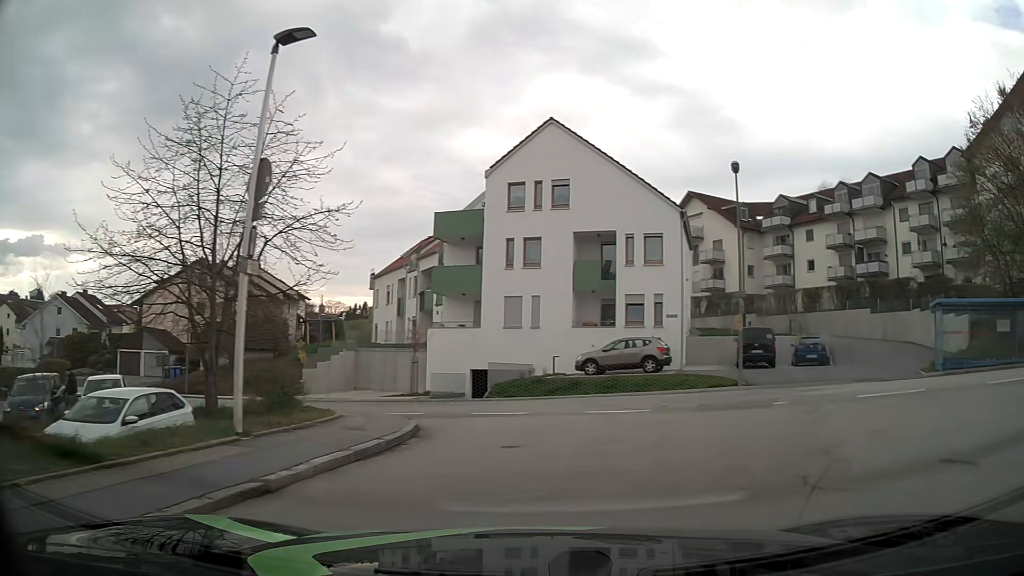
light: Day
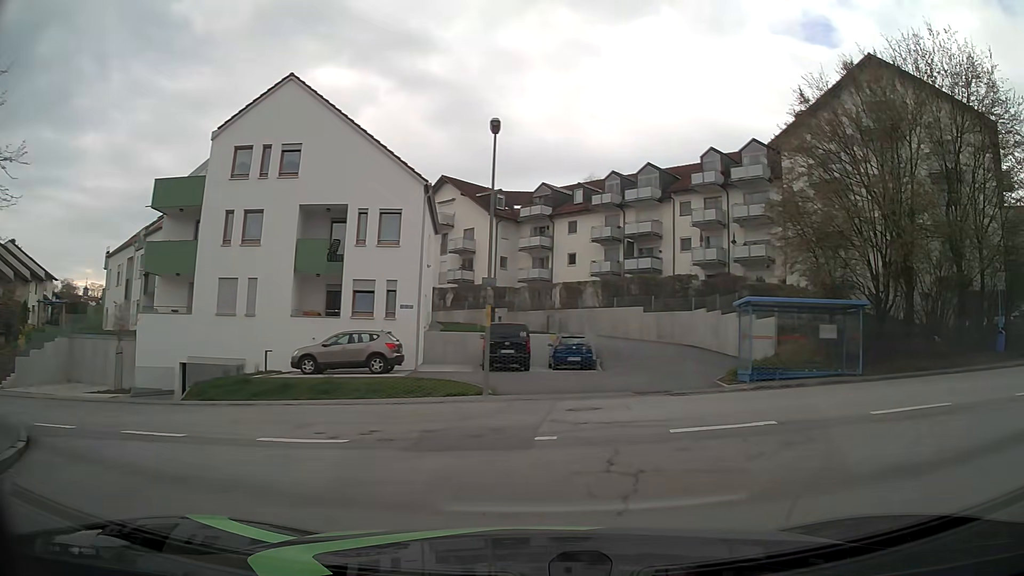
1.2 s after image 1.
(+0.9, +4.7) m; +22°
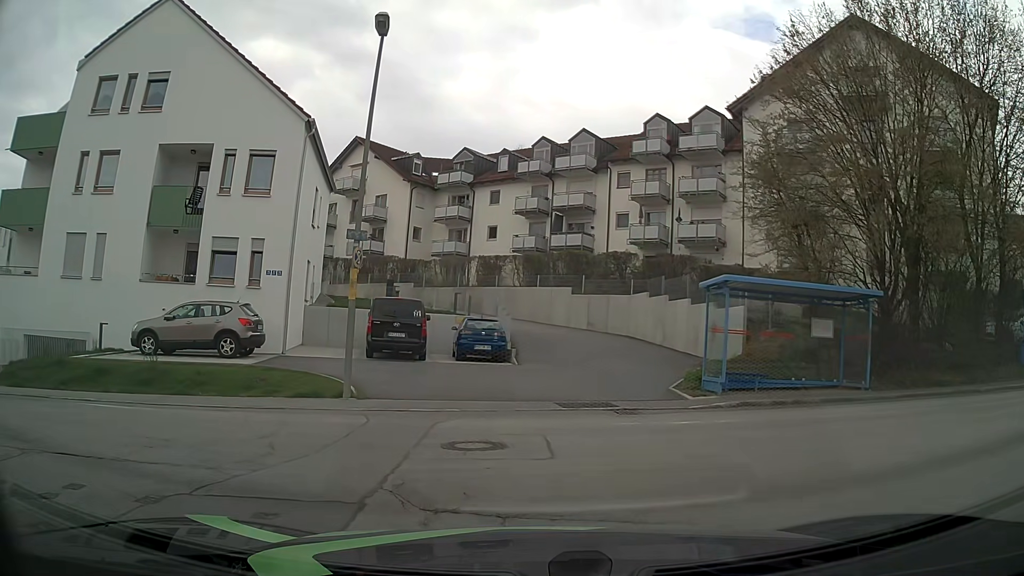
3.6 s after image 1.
(+0.5, +5.5) m; +6°
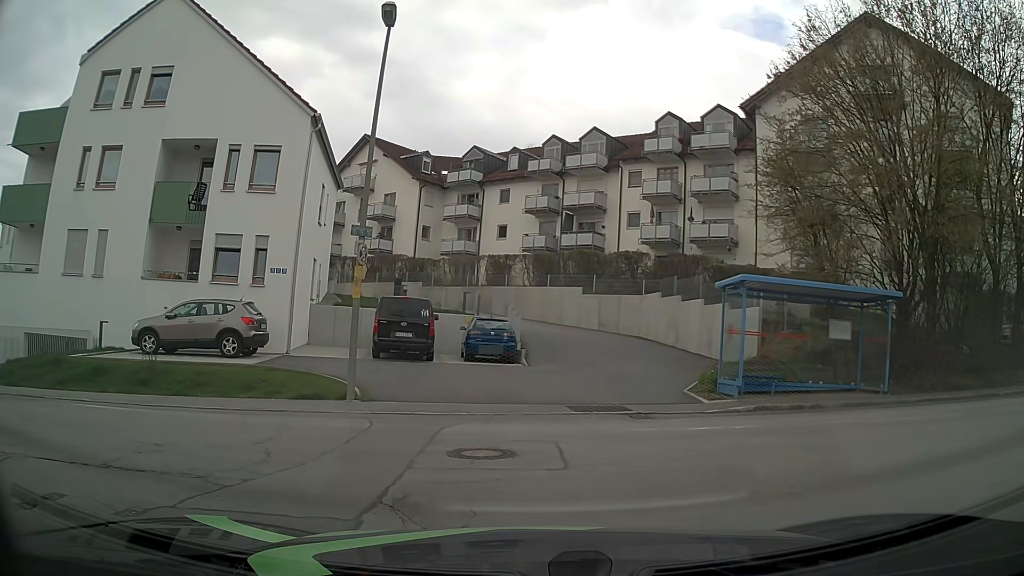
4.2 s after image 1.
(0.0, +0.4) m; 0°
